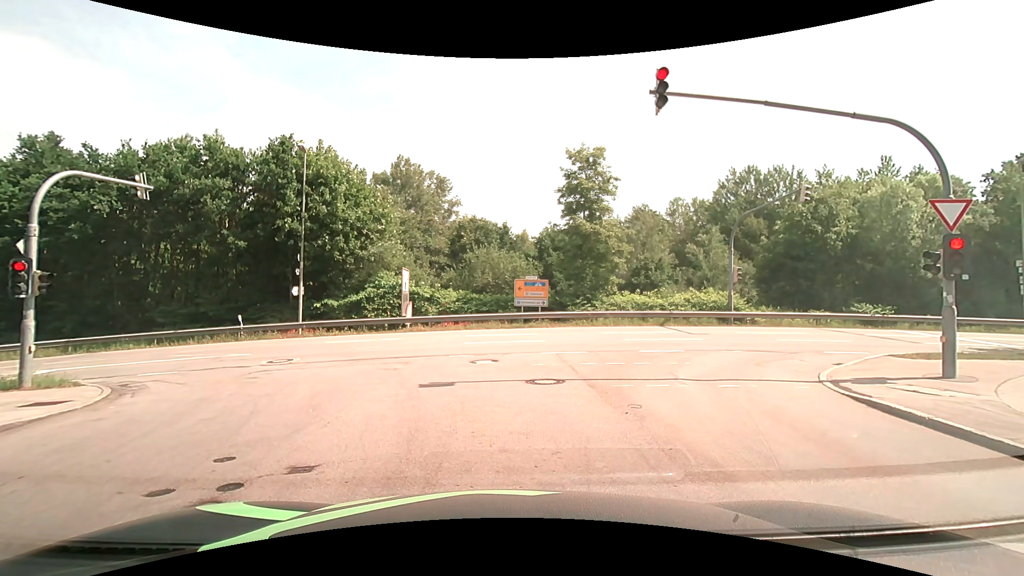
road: residential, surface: asphalt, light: Day
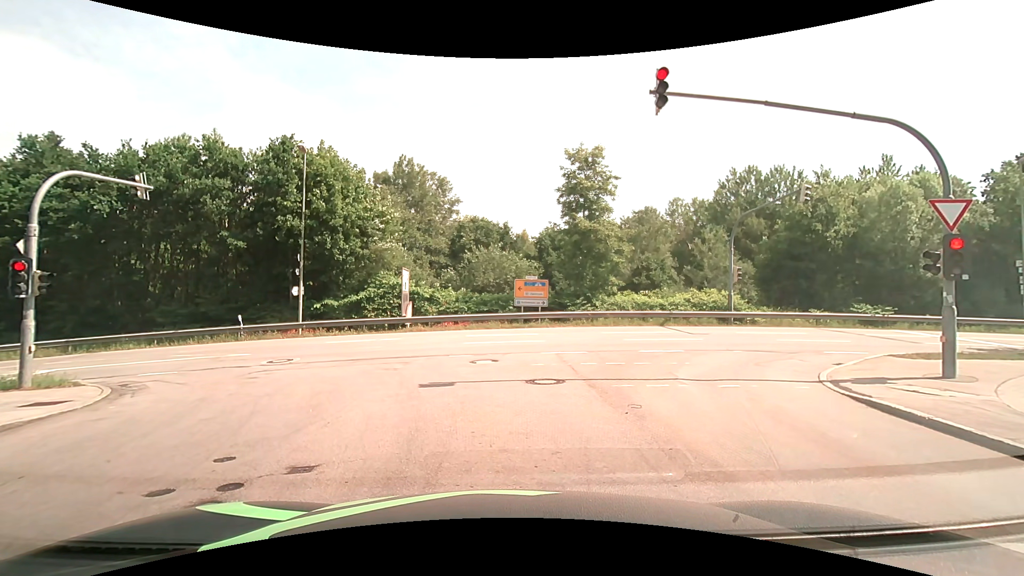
(0.0, 0.0) m; 0°
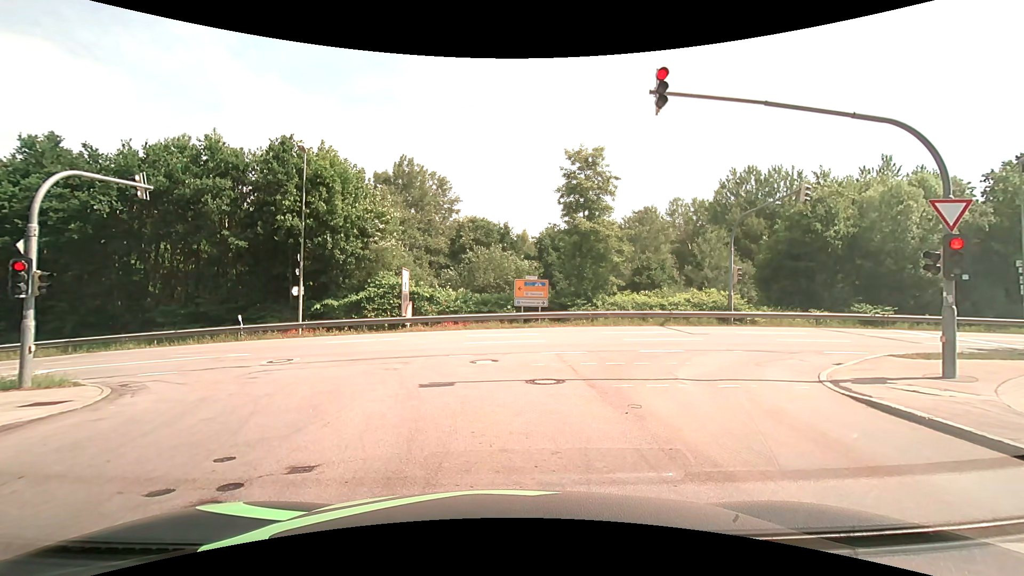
(0.0, 0.0) m; 0°
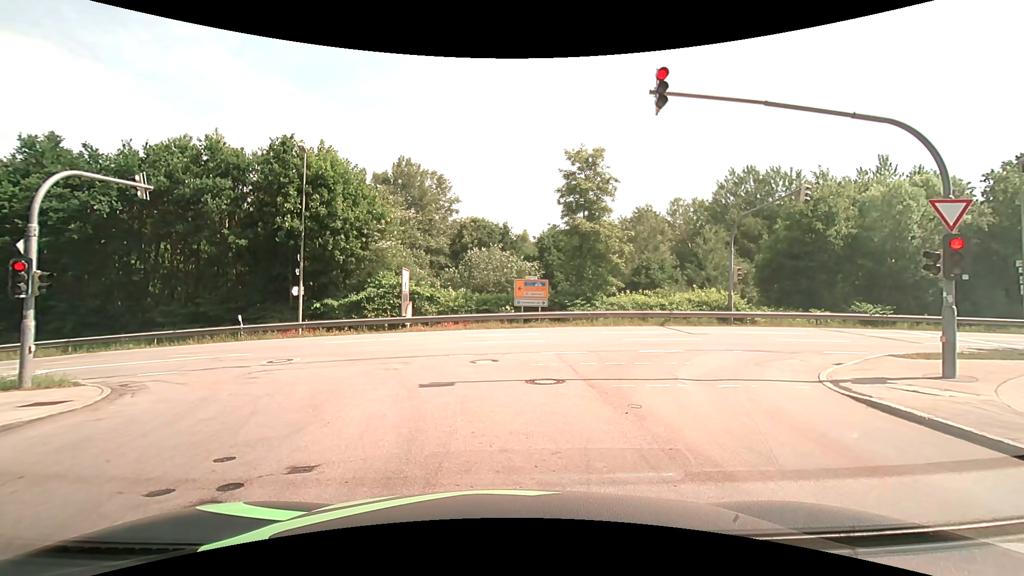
(0.0, 0.0) m; 0°
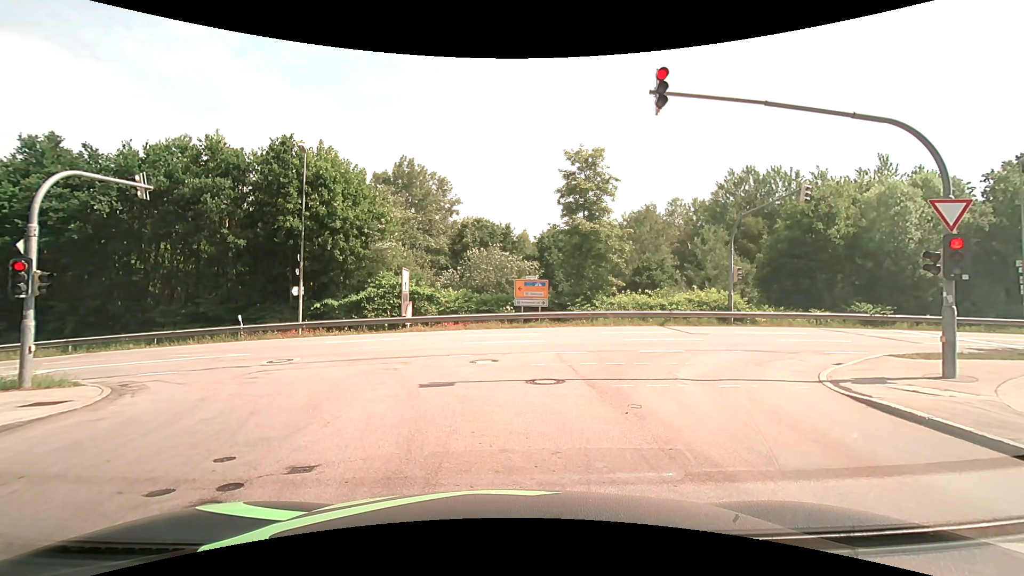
(0.0, 0.0) m; 0°
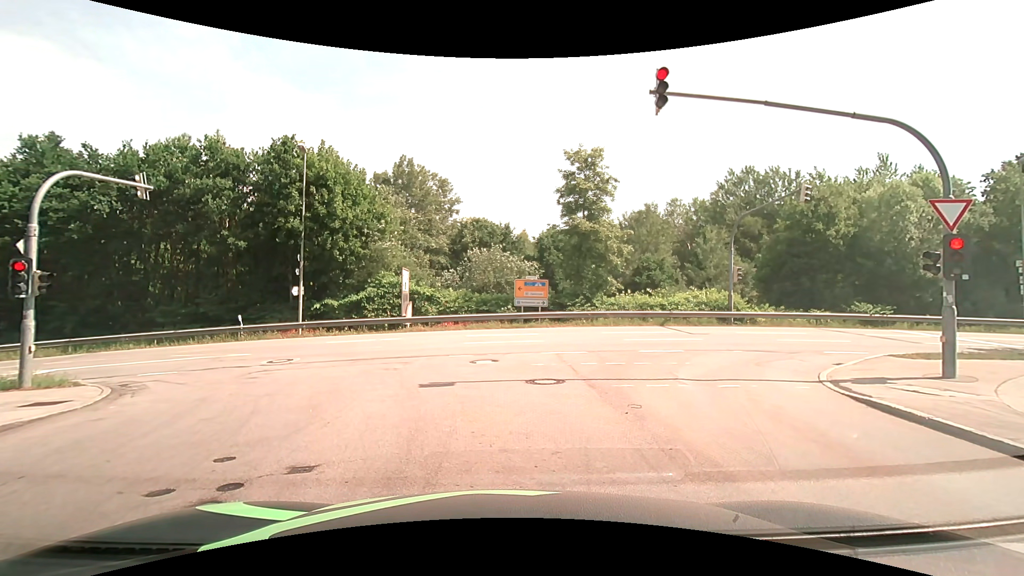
(0.0, 0.0) m; 0°
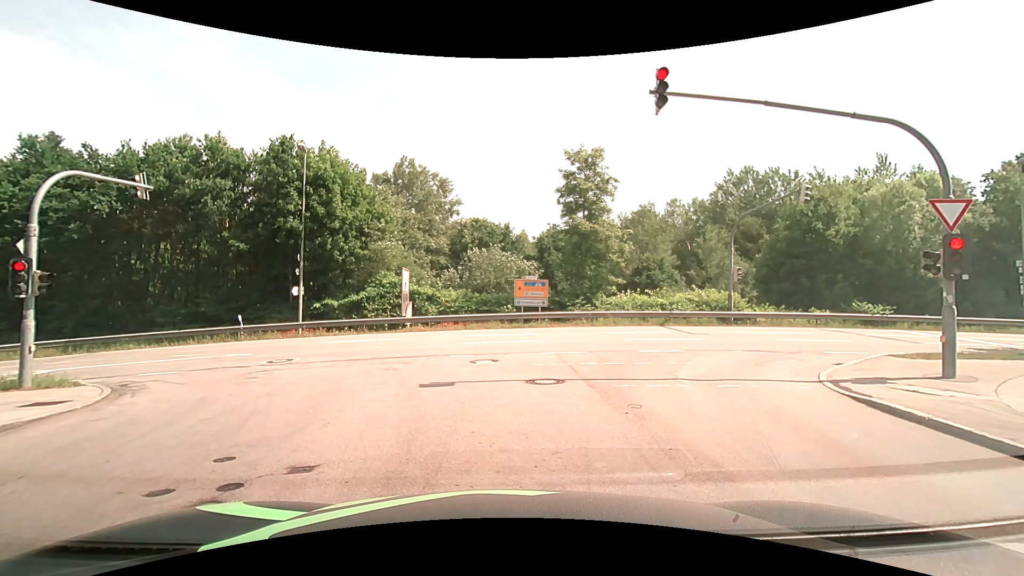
(0.0, 0.0) m; 0°
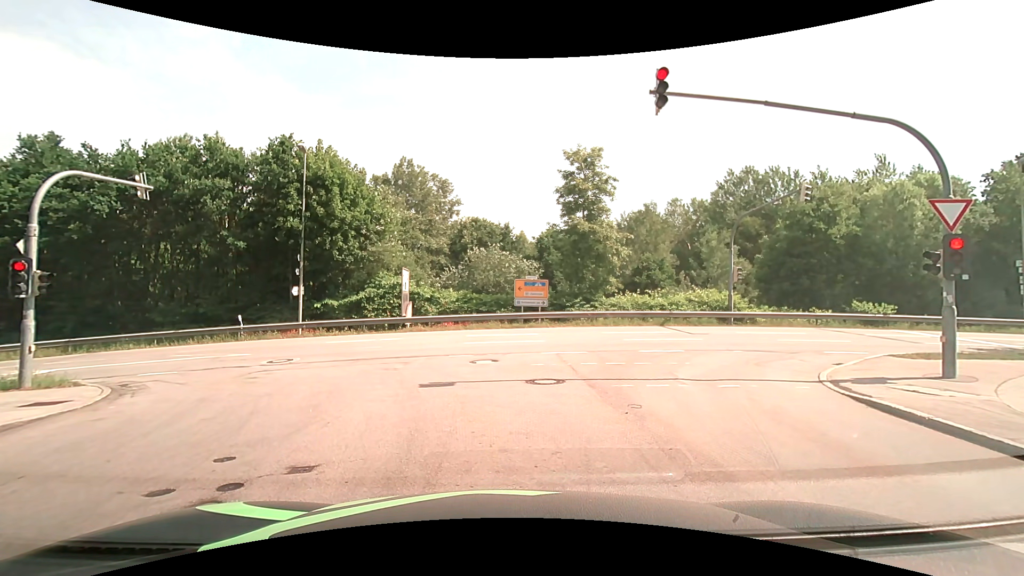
(0.0, 0.0) m; 0°
(0, +10) (-3, +19) (-11, +25) (-21, +26) (-31, +26) (-41, +25) (-51, +25) (-61, +24) (-71, +23) (-81, +22) m
